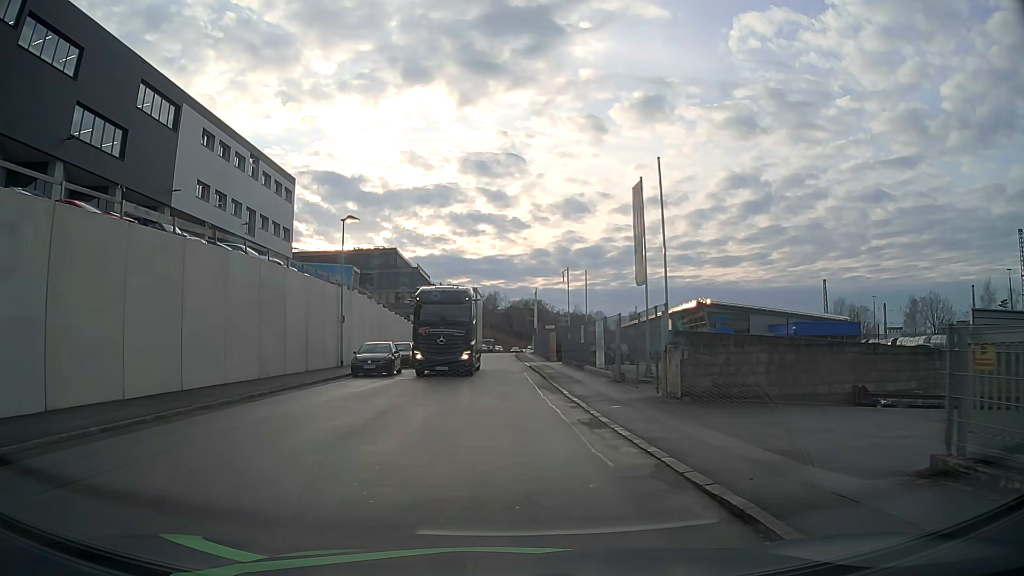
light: Day
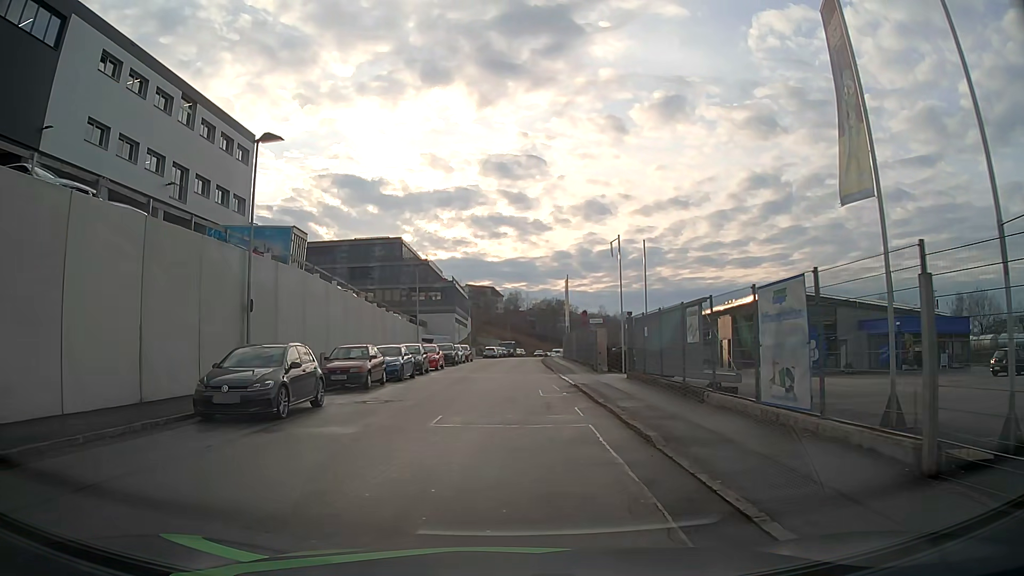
(0.0, +16.1) m; -2°
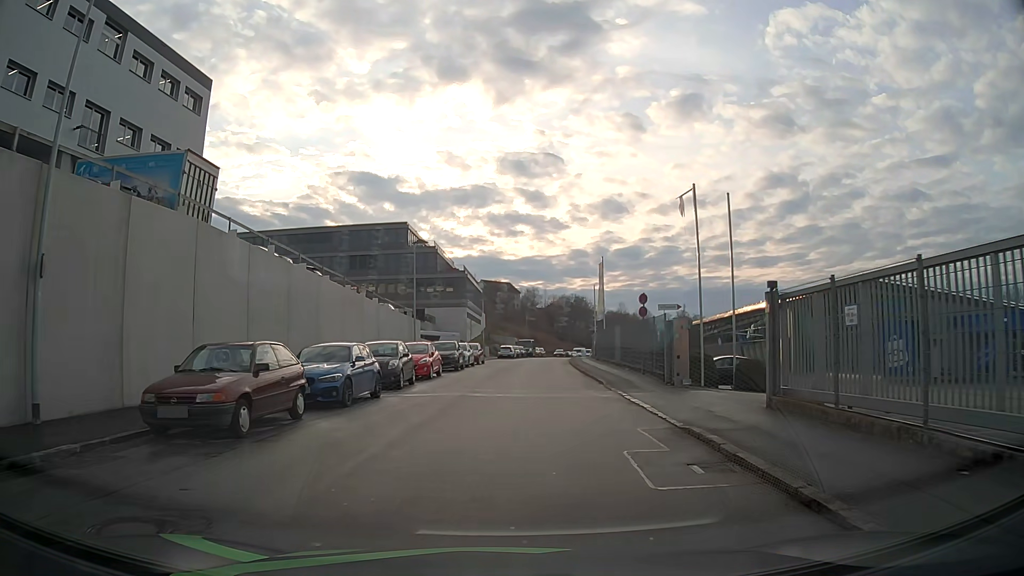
(-0.2, +11.7) m; -1°
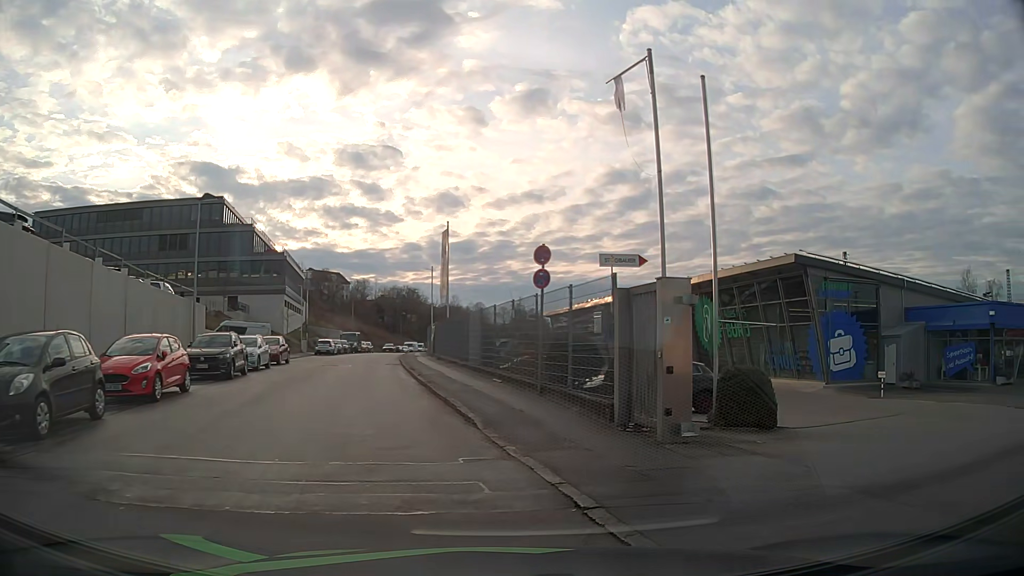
(+0.4, +11.8) m; +11°
